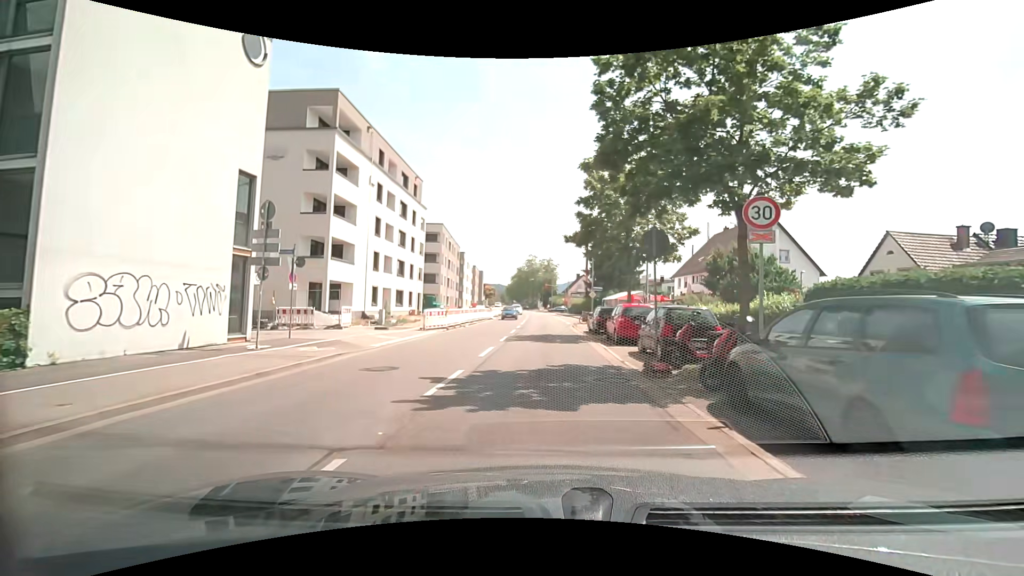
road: secondary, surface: asphalt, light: Day
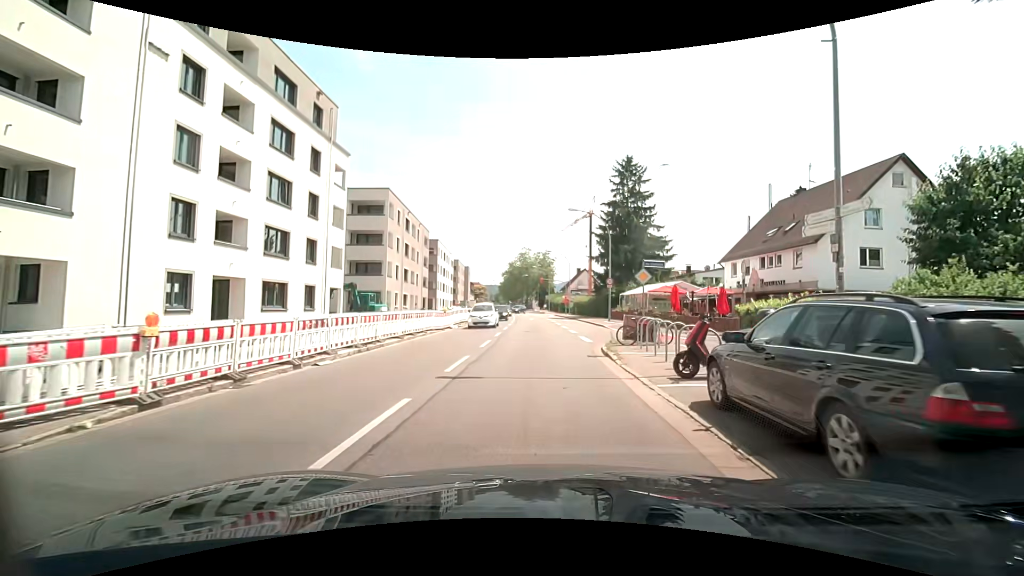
(+0.1, +21.4) m; +1°
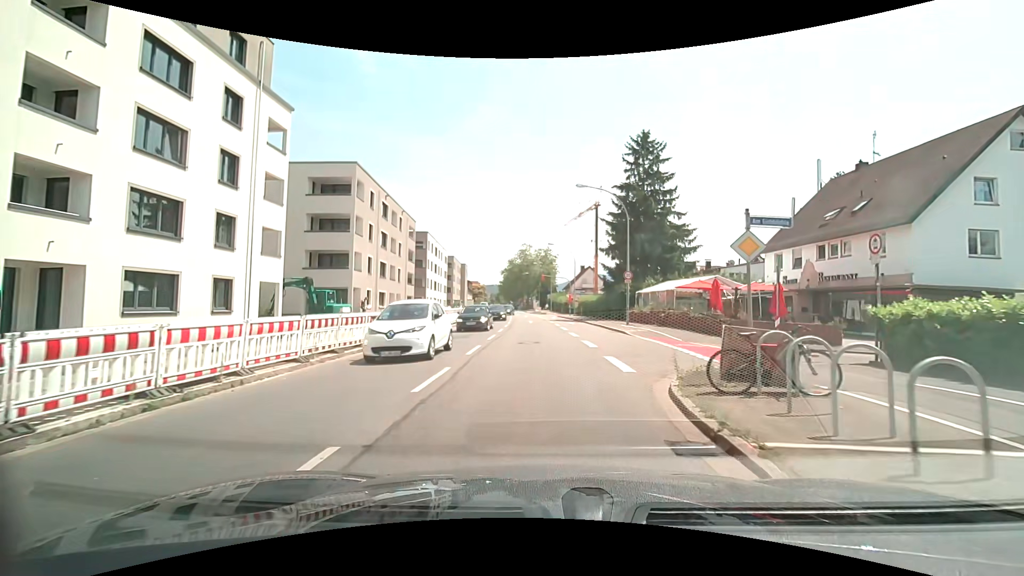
(-0.1, +8.5) m; -1°
(0, +10) (+1, +20) (+2, +30) (+2, +40) (+2, +50) (+1, +60) (+1, +70) (+2, +80) (+10, +85) (+20, +85) m
